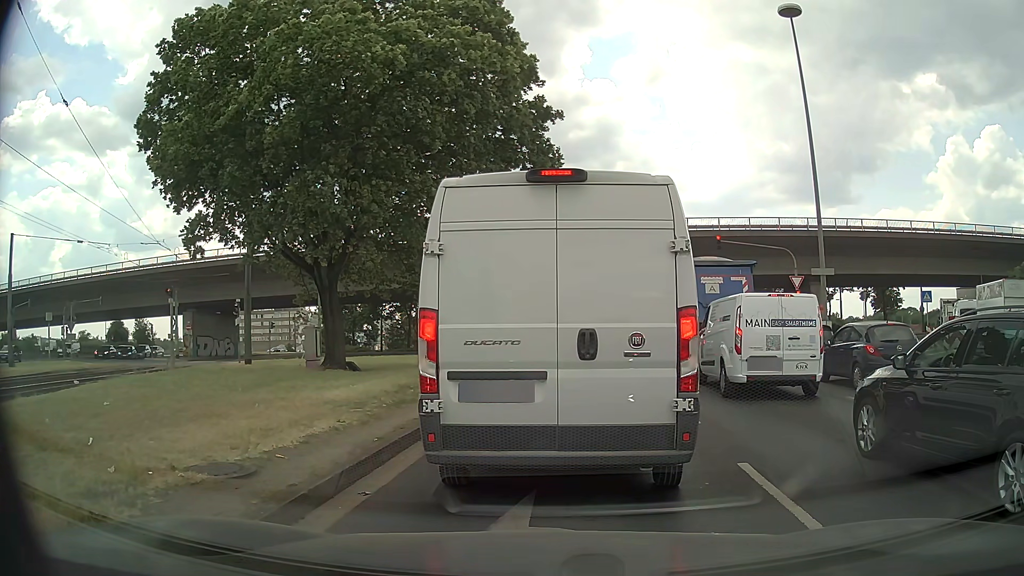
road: primary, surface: asphalt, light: Day
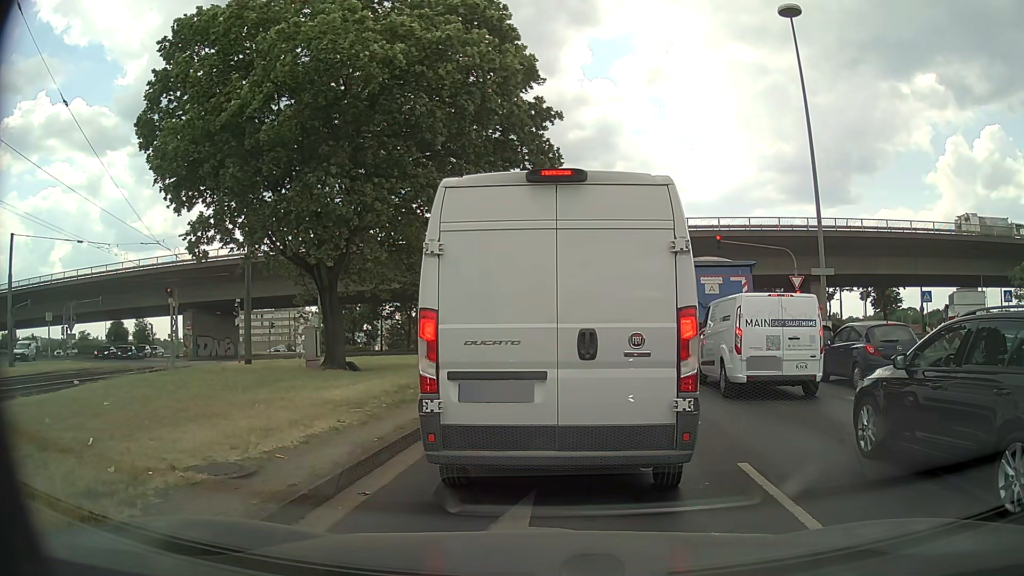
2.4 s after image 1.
(0.0, 0.0) m; 0°
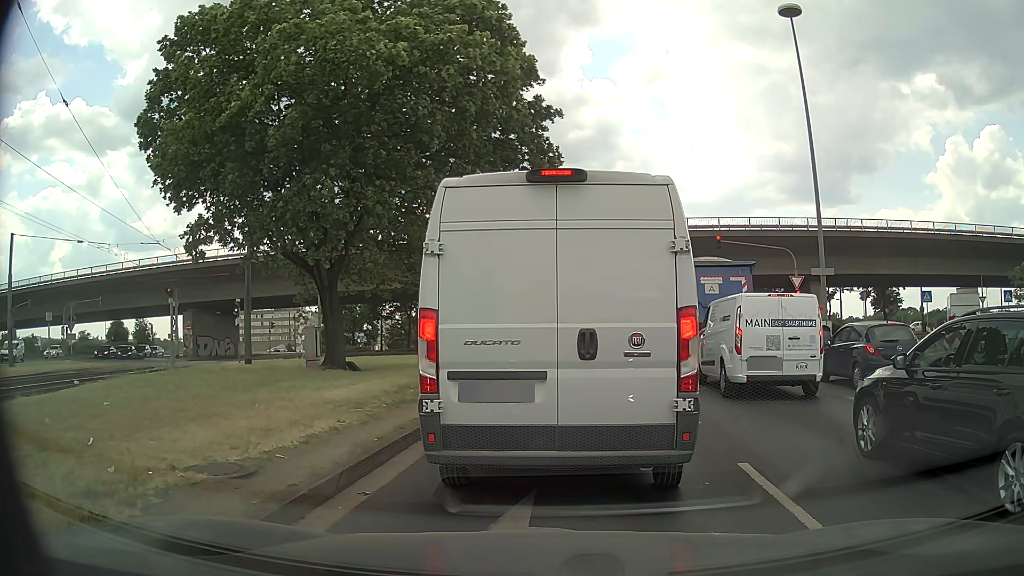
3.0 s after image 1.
(0.0, 0.0) m; 0°
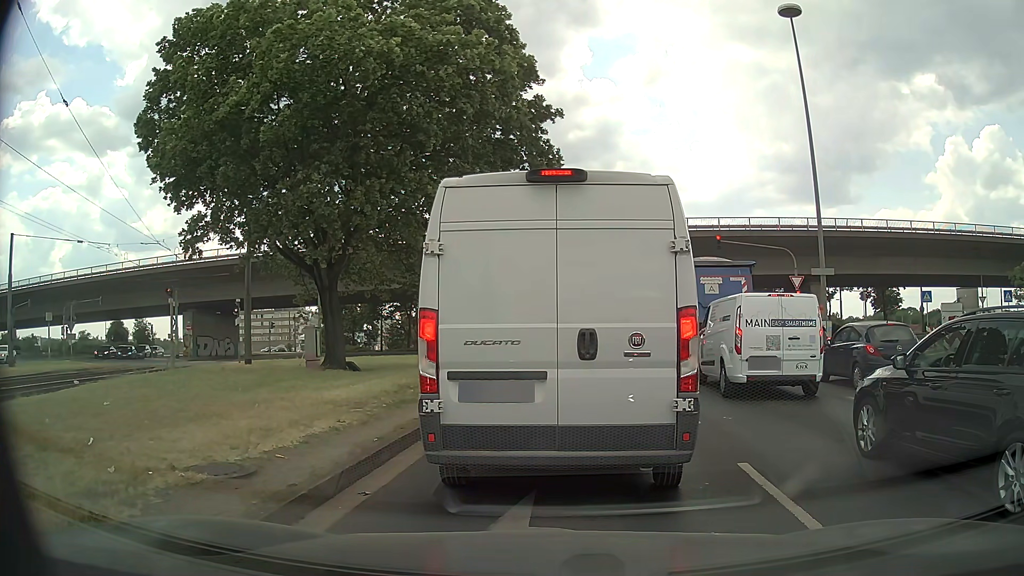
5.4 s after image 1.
(0.0, 0.0) m; 0°
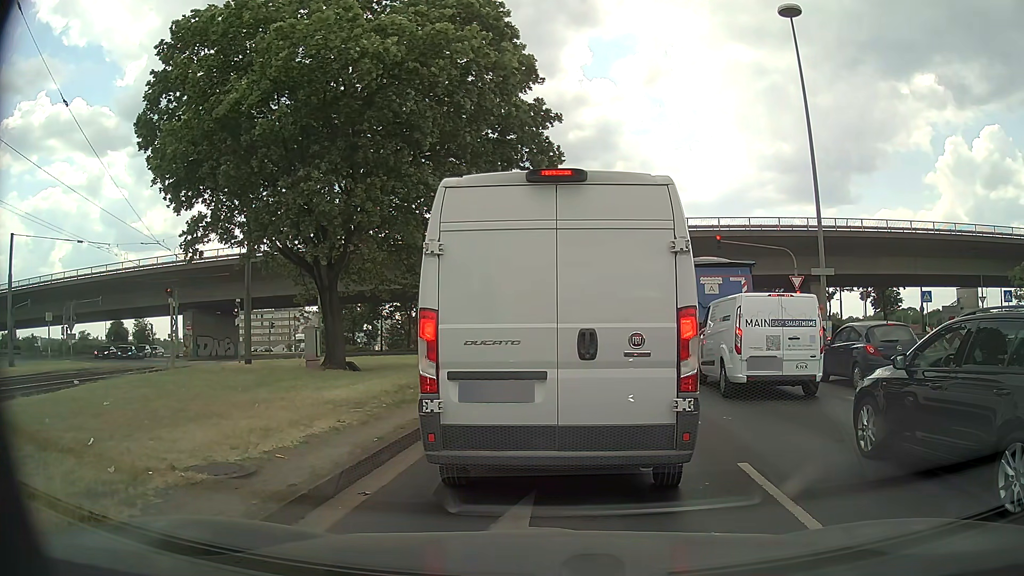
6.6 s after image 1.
(0.0, 0.0) m; 0°
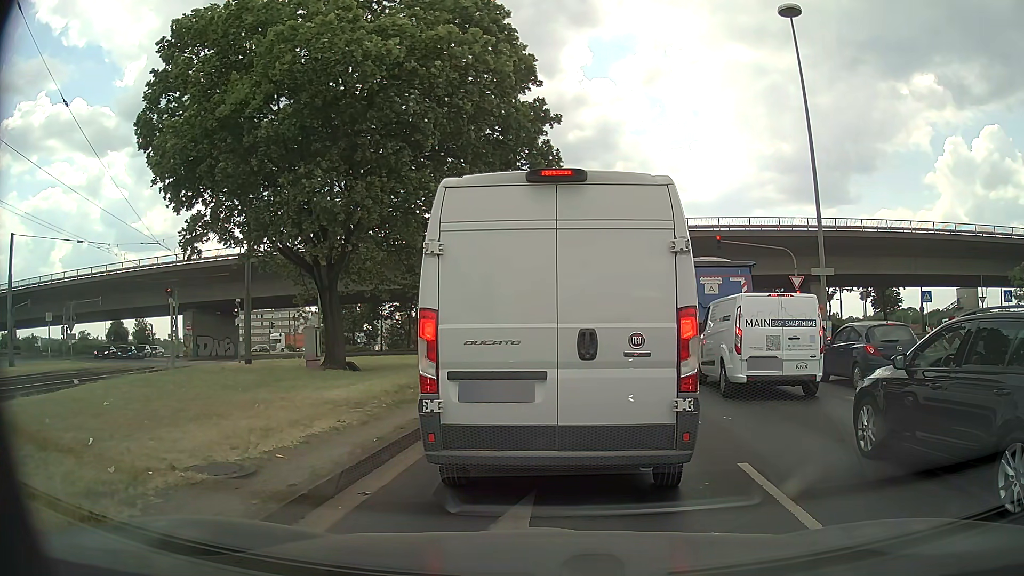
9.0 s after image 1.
(0.0, 0.0) m; 0°
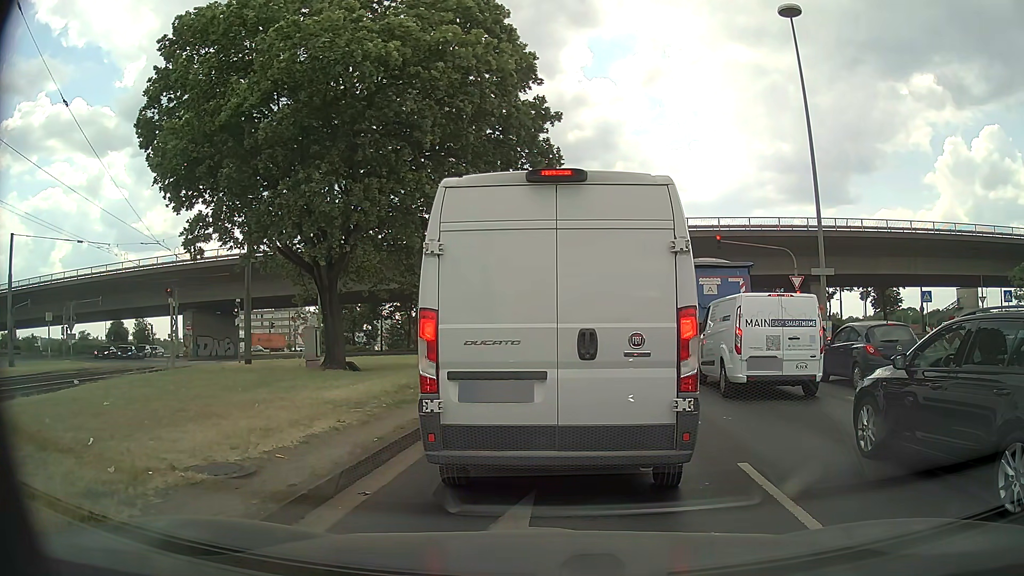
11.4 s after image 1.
(0.0, 0.0) m; 0°
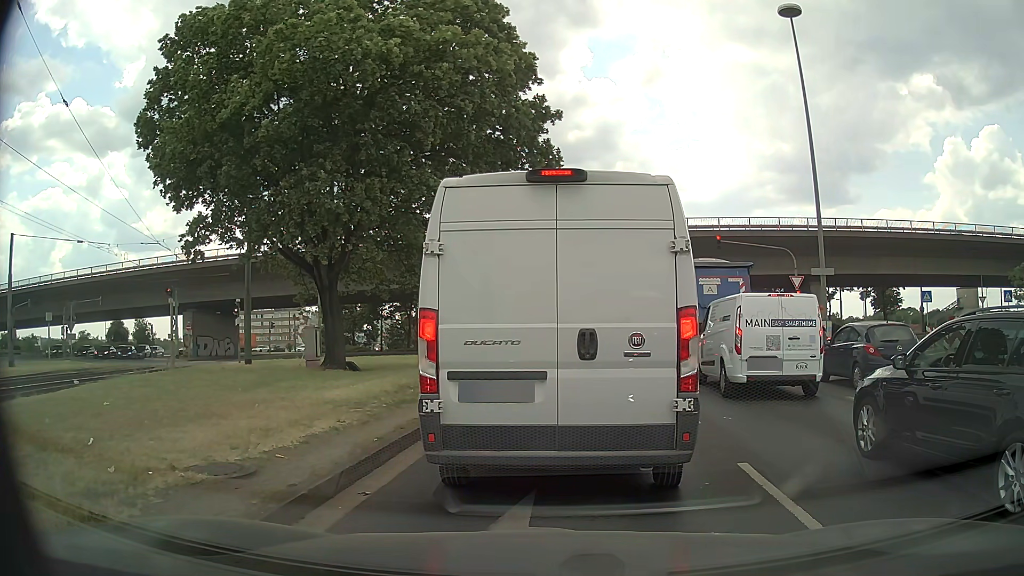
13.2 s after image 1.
(0.0, 0.0) m; 0°
(0, +10) (+1, +20) (+2, +30) (+4, +40) (+5, +50) (+6, +60) (+7, +70) (+7, +80) (+5, +89) (+1, +99) m
